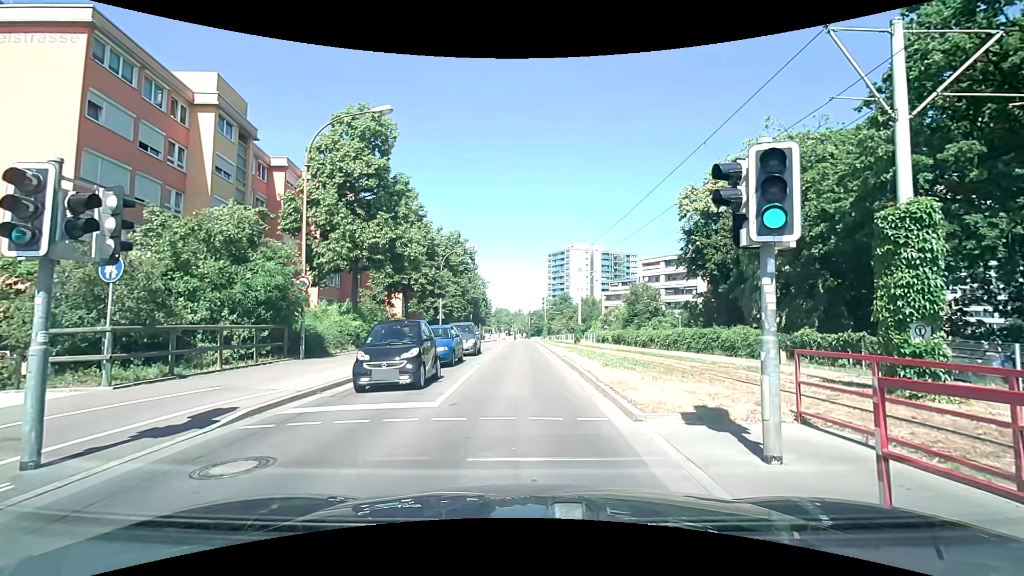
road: tertiary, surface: asphalt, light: Day
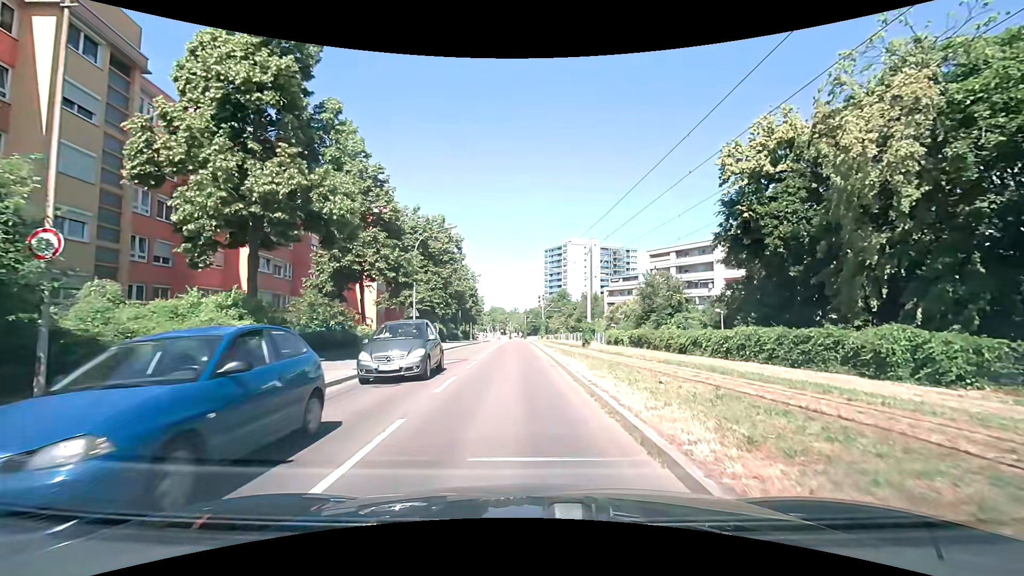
(0.0, +10.6) m; 0°
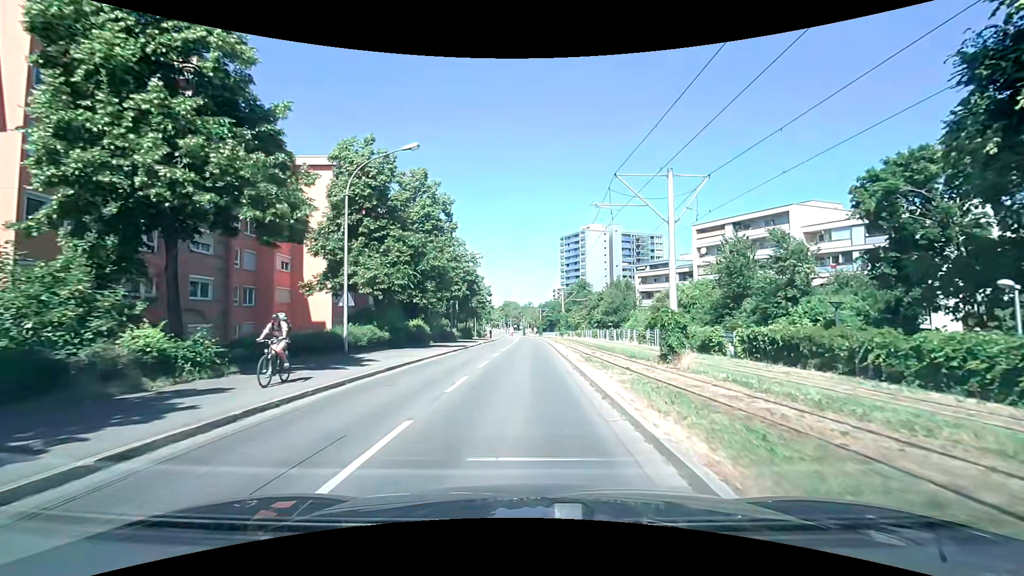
(-0.2, +18.6) m; -2°
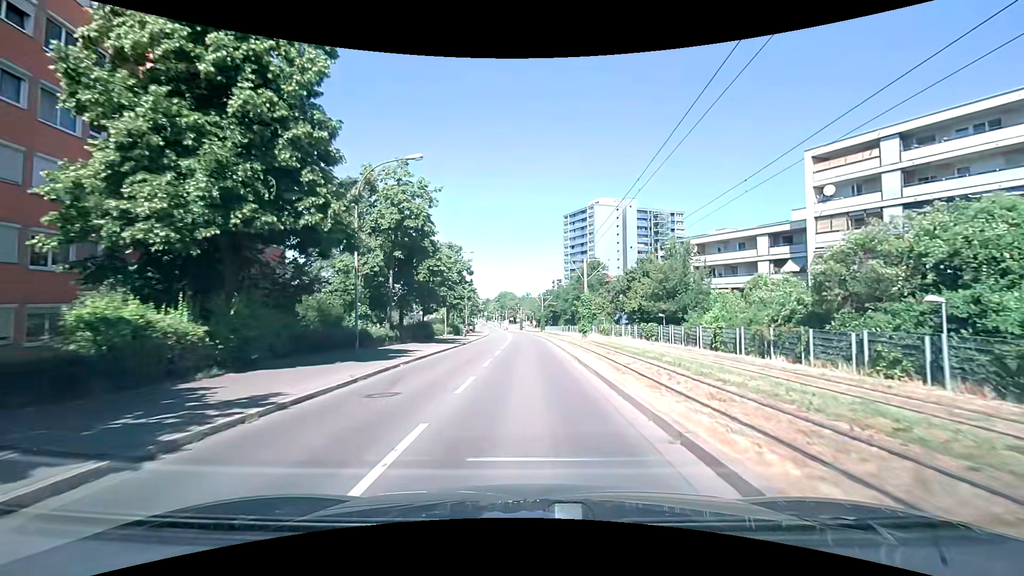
(0.0, +30.6) m; 0°
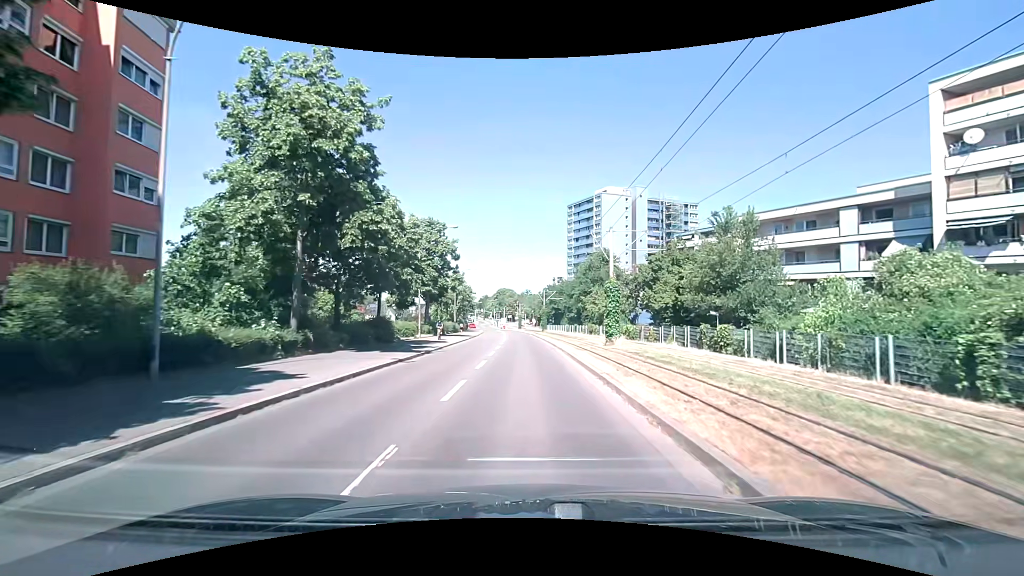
(+0.1, +13.4) m; 0°
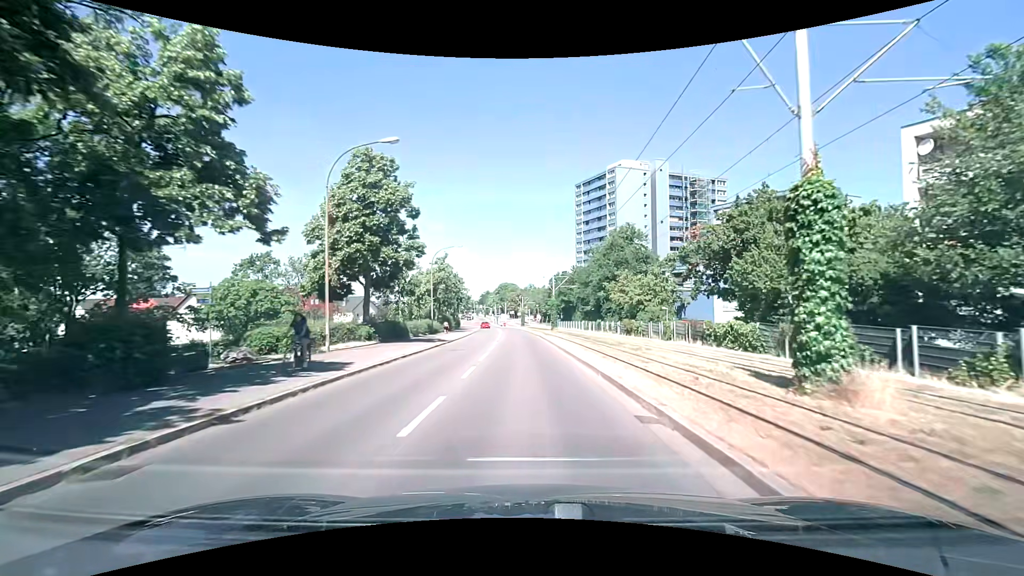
(-0.1, +20.7) m; 0°
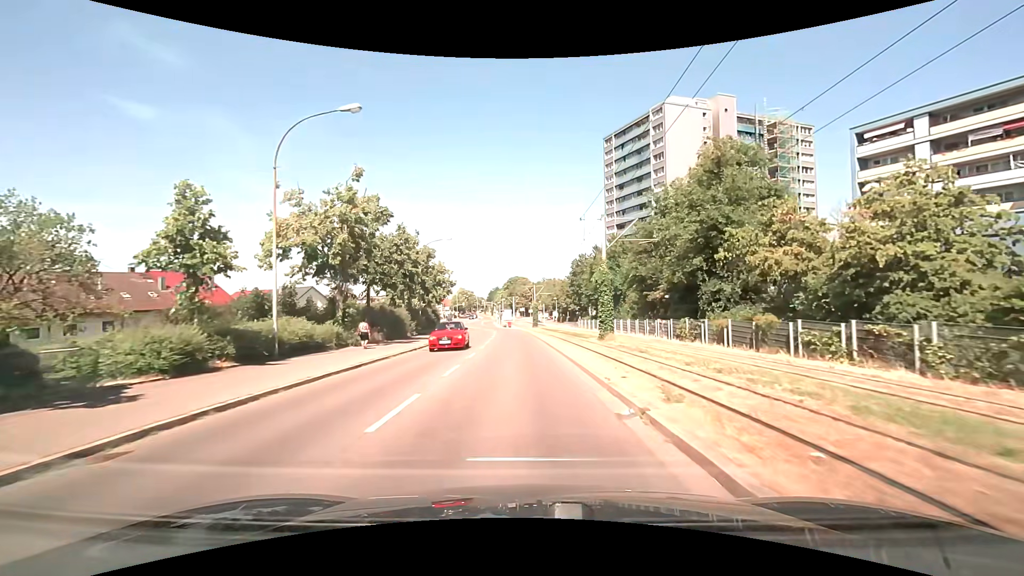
(-0.5, +35.8) m; -1°
